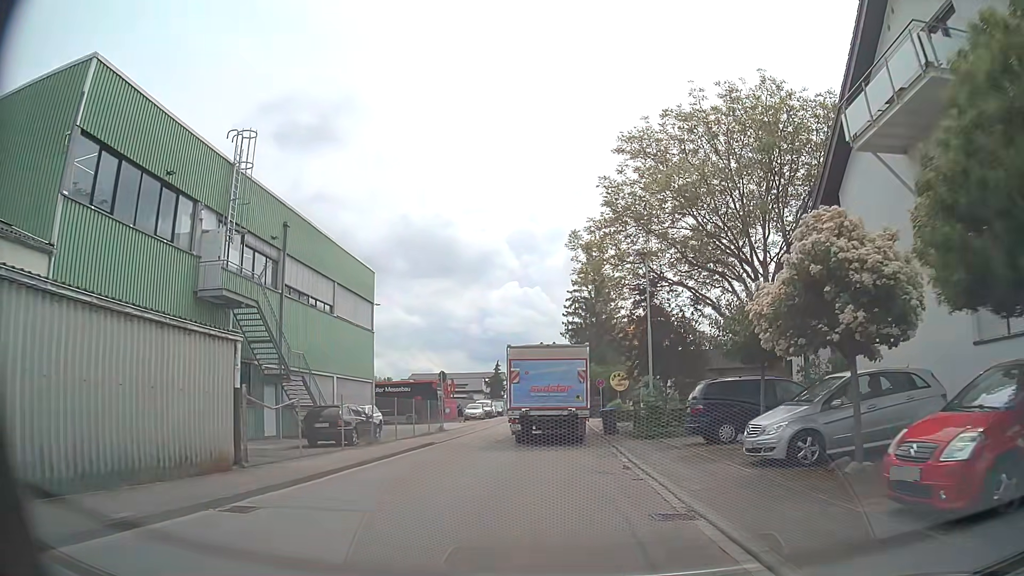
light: Day
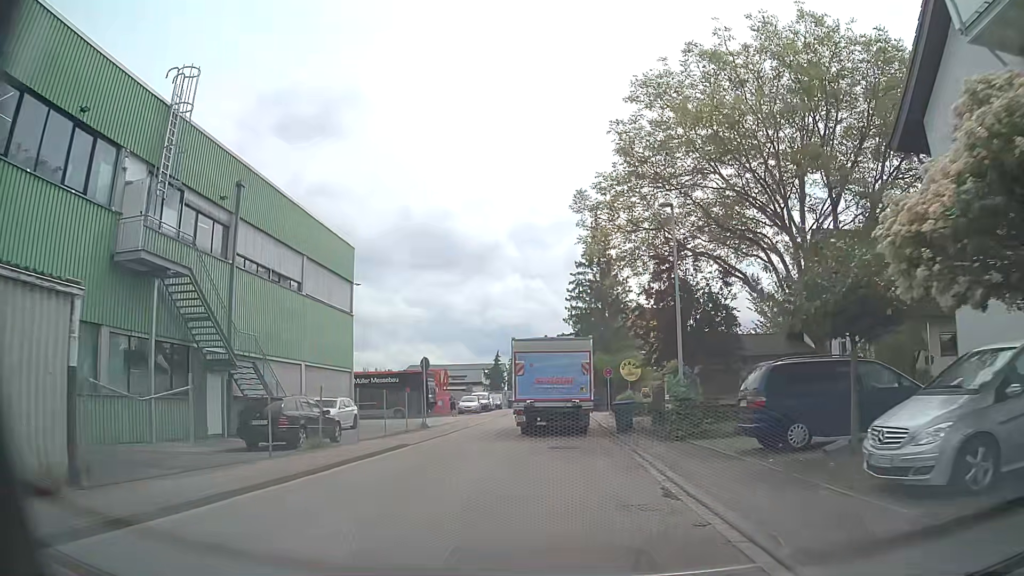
(0.0, +5.1) m; -1°
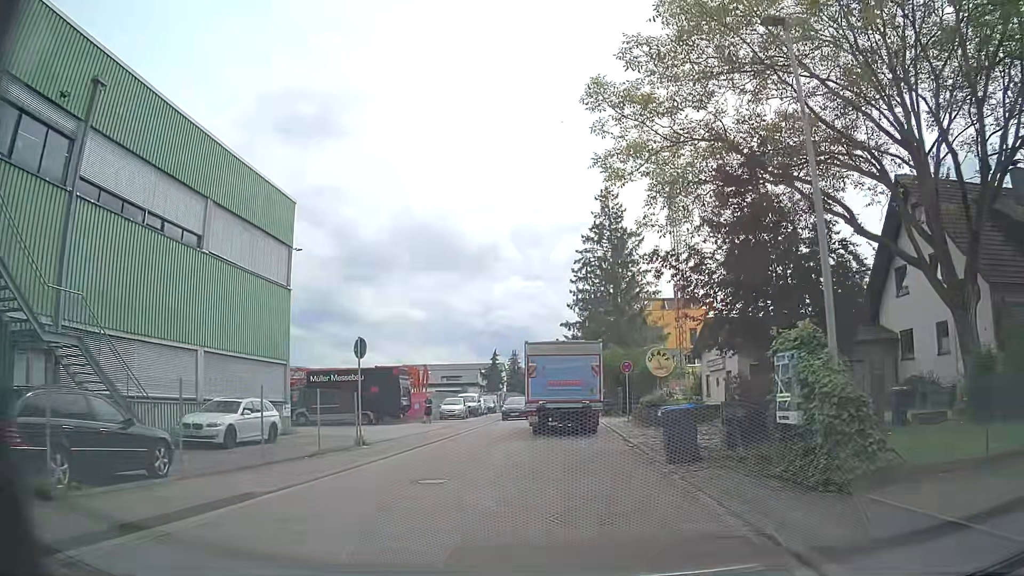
(+0.2, +10.0) m; +1°
(0, +10) (0, +20) (0, +30) (0, +40) (0, +50) (0, +60) (0, +70) (0, +80) (0, +90) (0, +100) m
